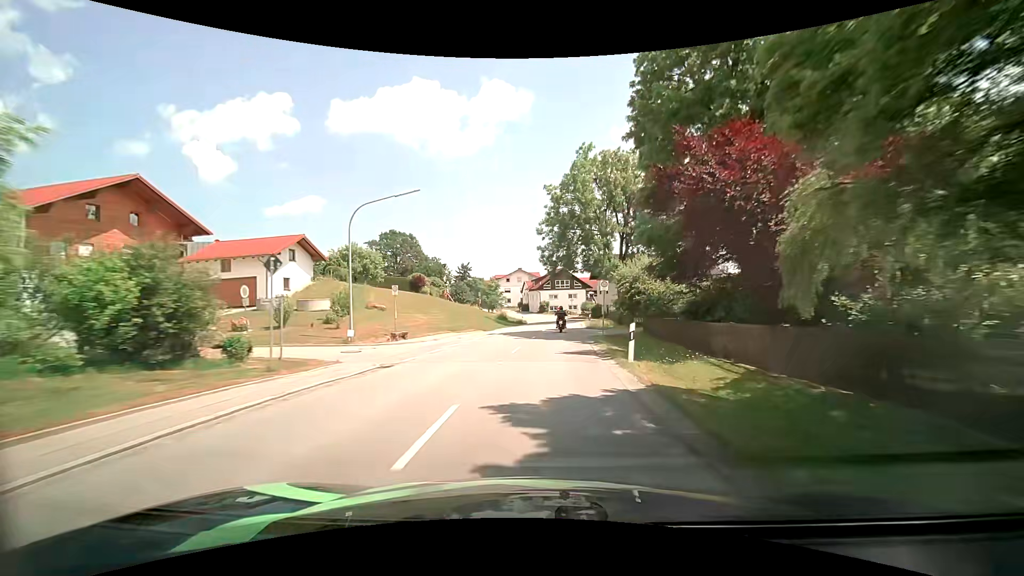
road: secondary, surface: asphalt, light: Day
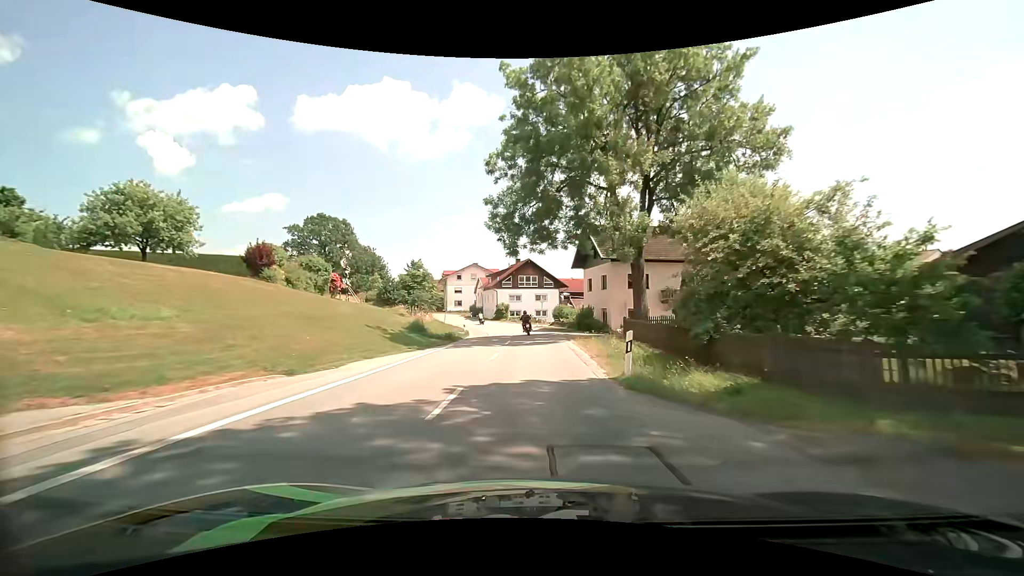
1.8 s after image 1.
(+1.3, +28.1) m; +4°
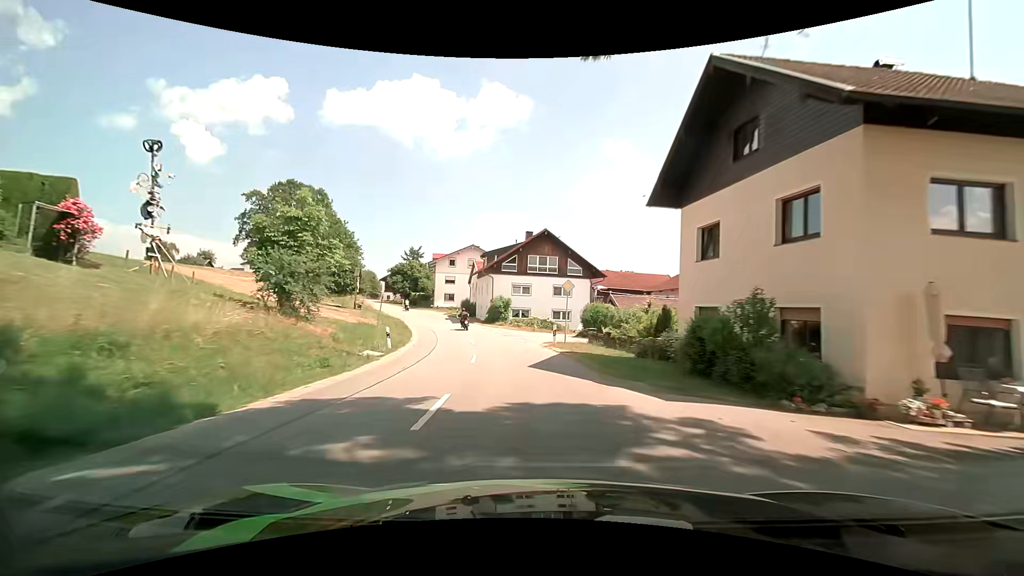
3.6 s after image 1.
(+0.1, +27.7) m; -1°
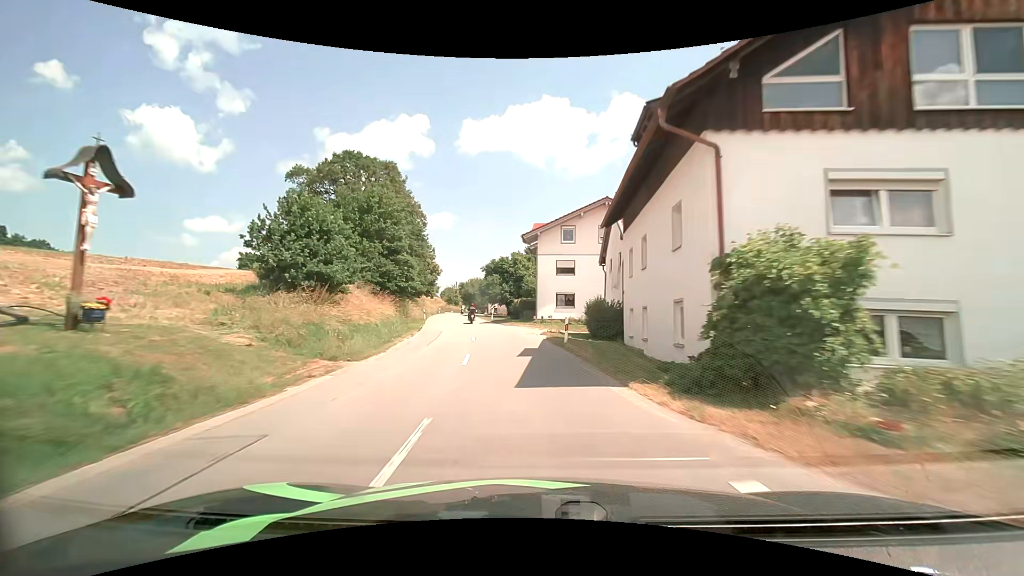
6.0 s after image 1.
(-4.8, +38.4) m; -15°
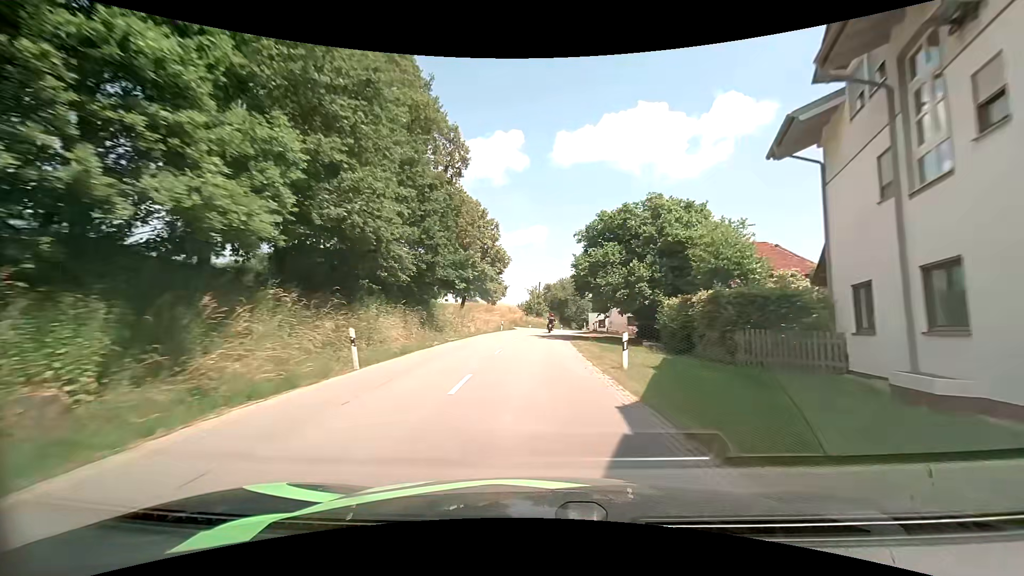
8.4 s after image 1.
(-4.7, +40.1) m; -11°
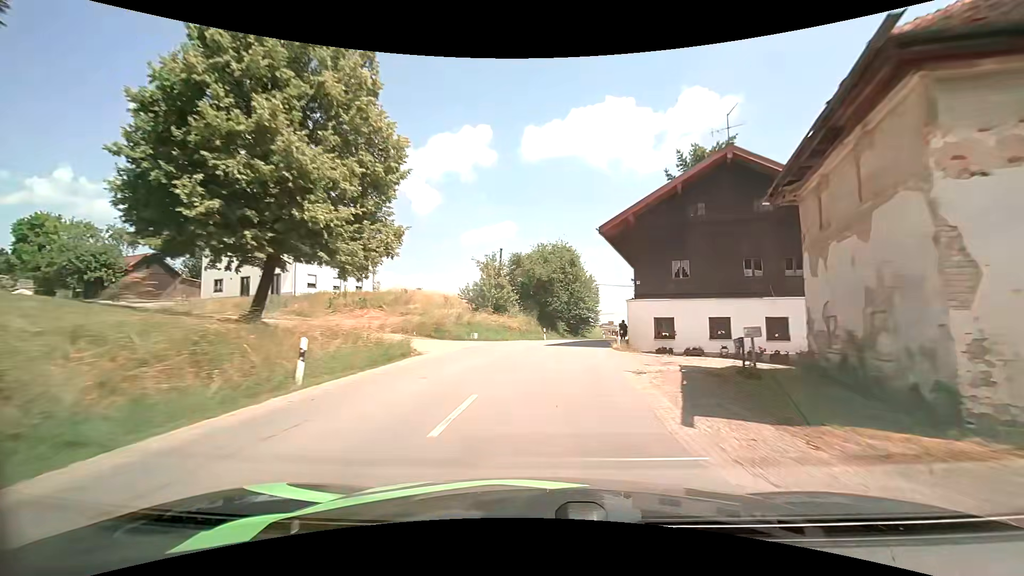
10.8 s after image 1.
(+0.1, +39.5) m; +3°
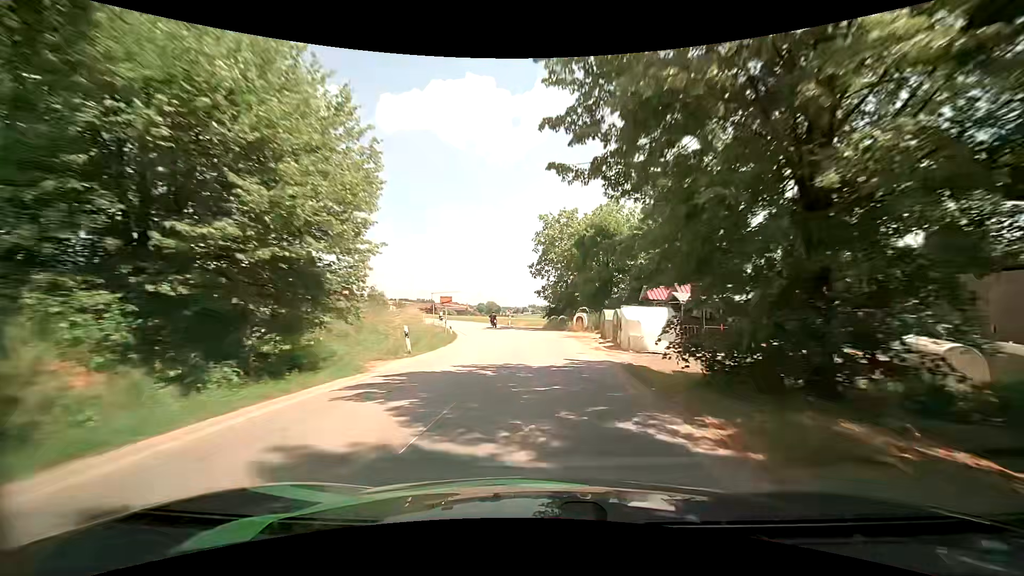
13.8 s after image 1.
(+6.8, +45.2) m; +17°
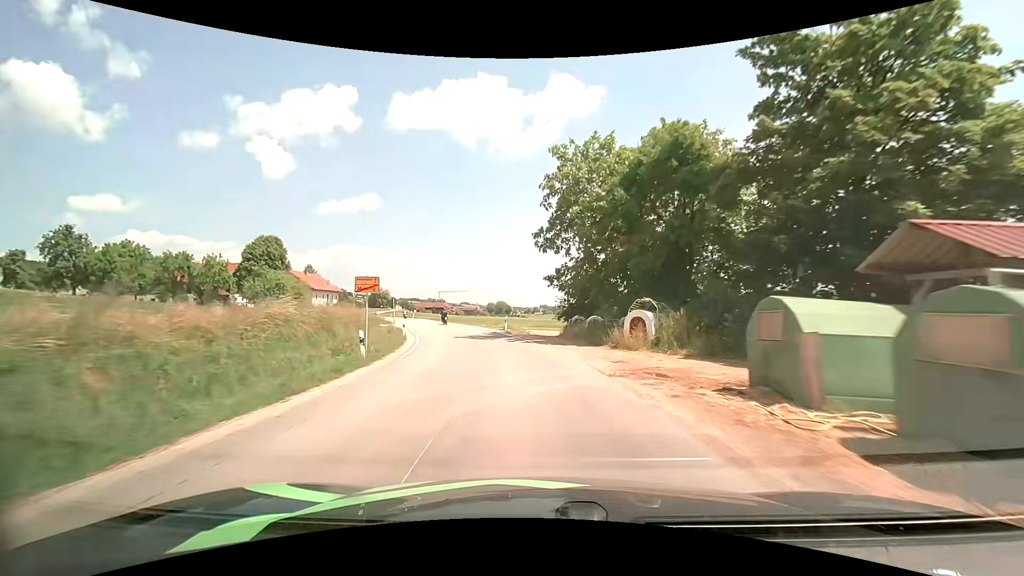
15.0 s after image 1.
(0.0, +19.0) m; -1°
(0, +10) (-1, +20) (-3, +30) (-5, +39) (-8, +49) (-12, +58) (-15, +68) (-19, +77) (-23, +86) (-26, +96) m
